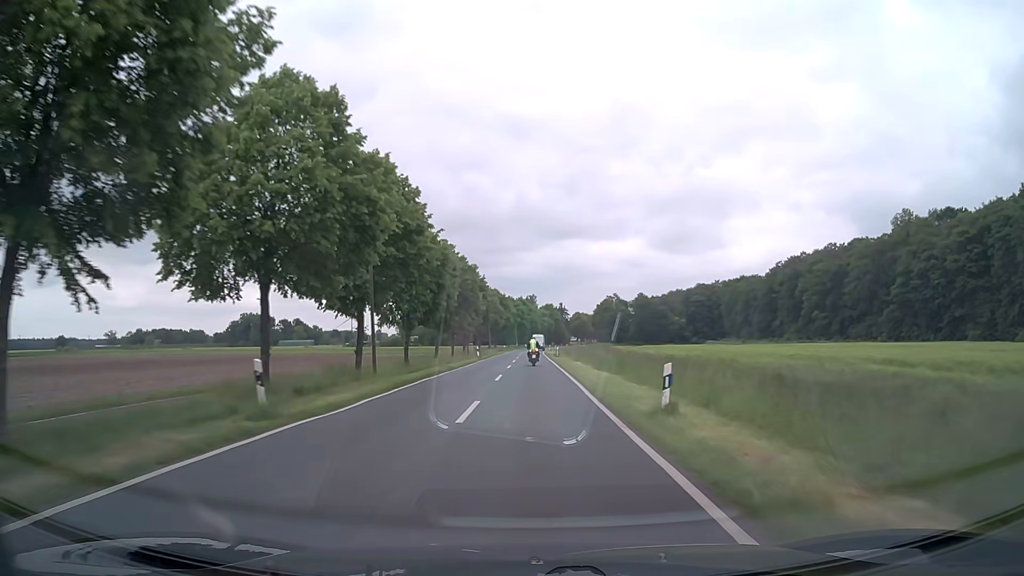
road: secondary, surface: asphalt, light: Day
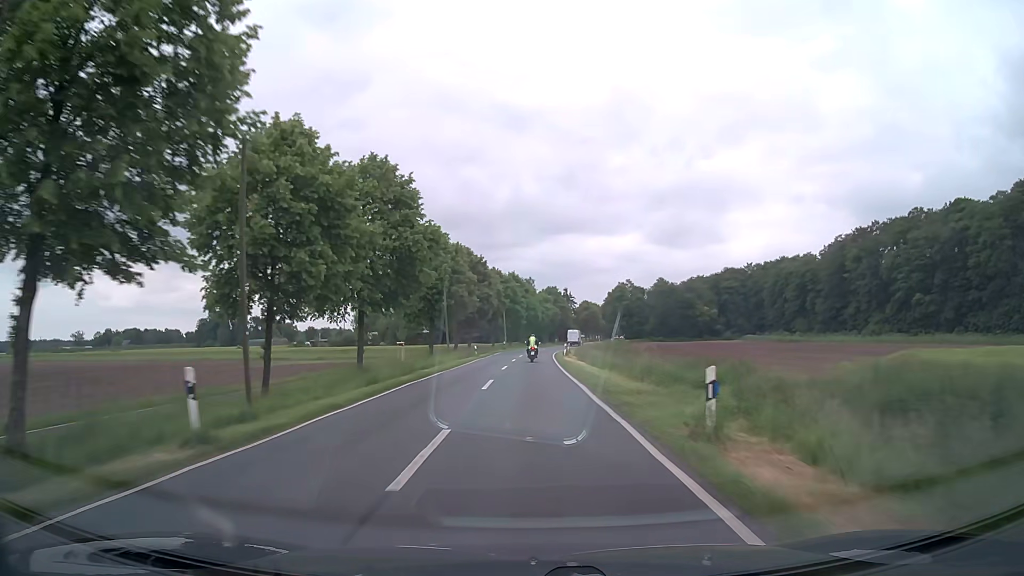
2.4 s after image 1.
(+0.5, +53.0) m; +1°
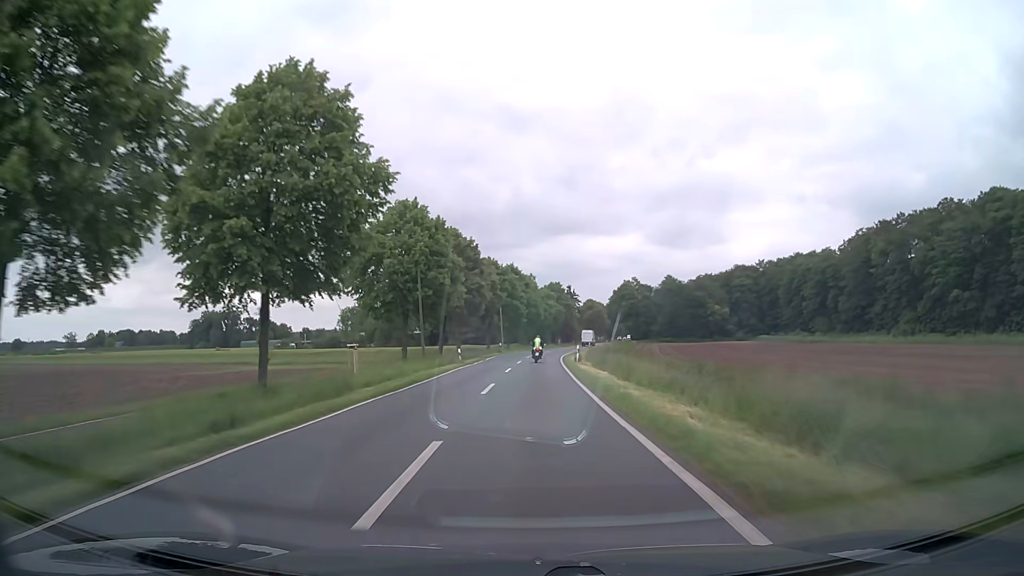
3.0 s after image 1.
(0.0, +13.3) m; -1°
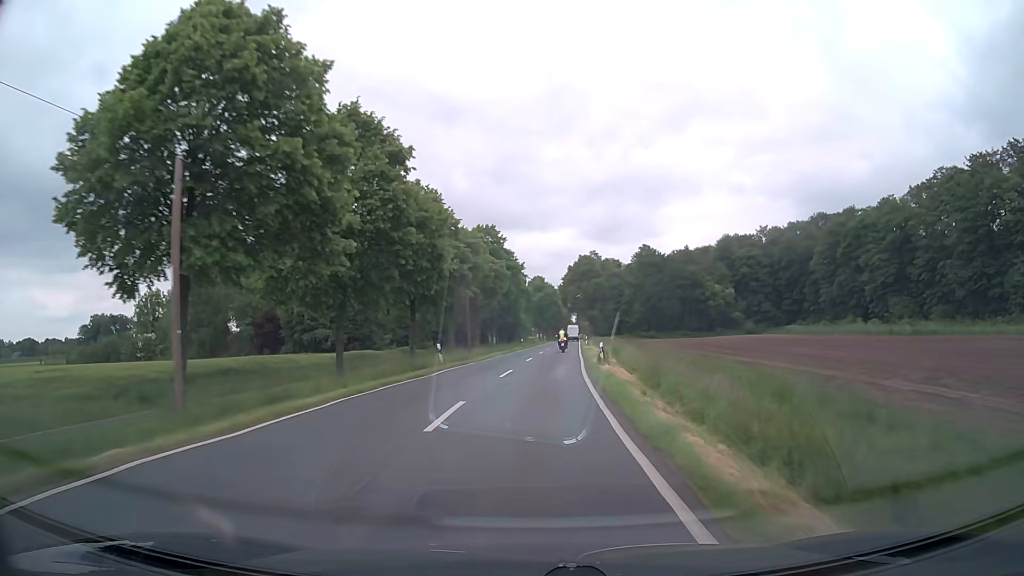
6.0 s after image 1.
(+2.8, +67.1) m; +6°
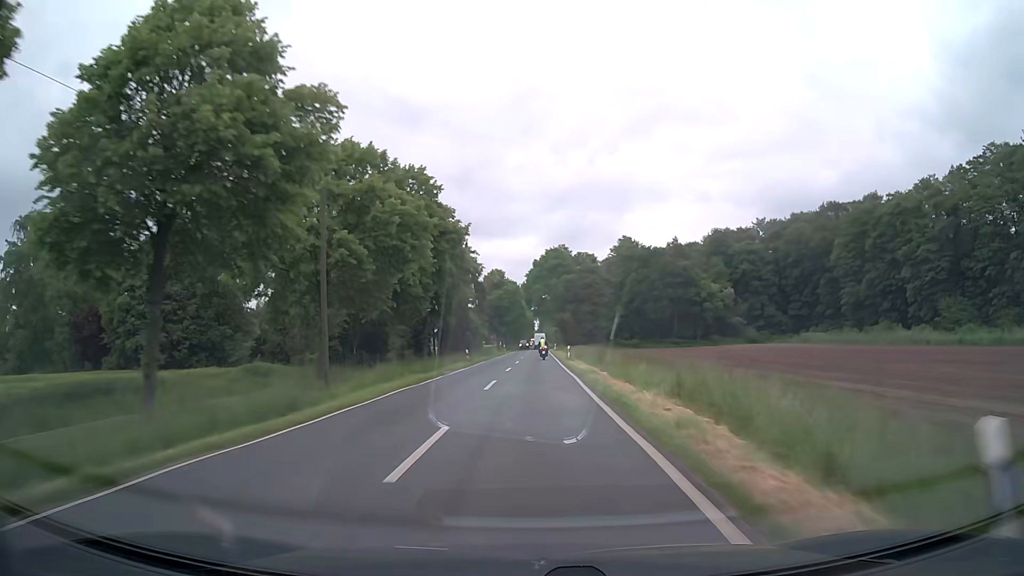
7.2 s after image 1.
(+0.7, +27.3) m; +3°
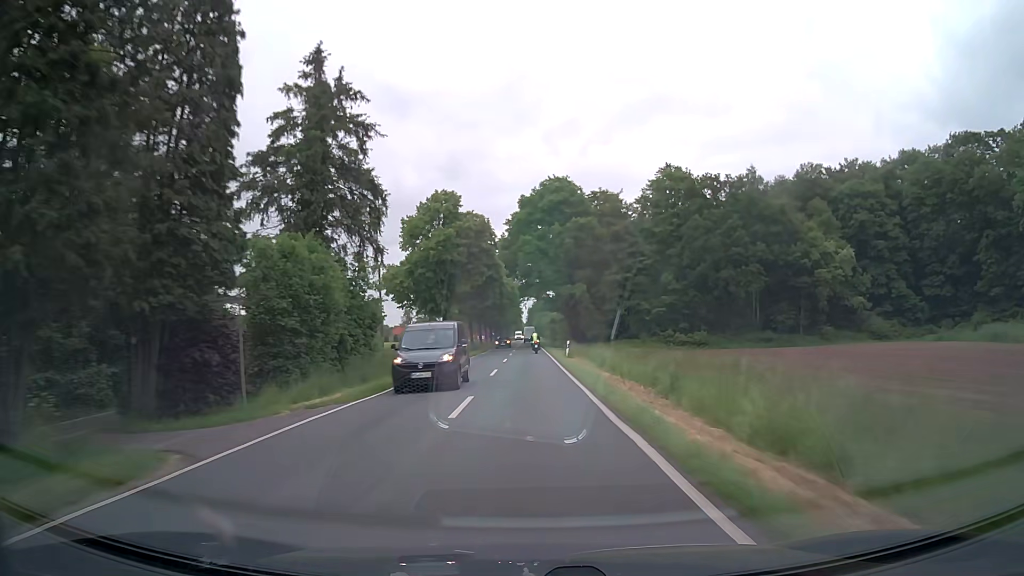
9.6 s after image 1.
(+1.2, +55.0) m; +1°
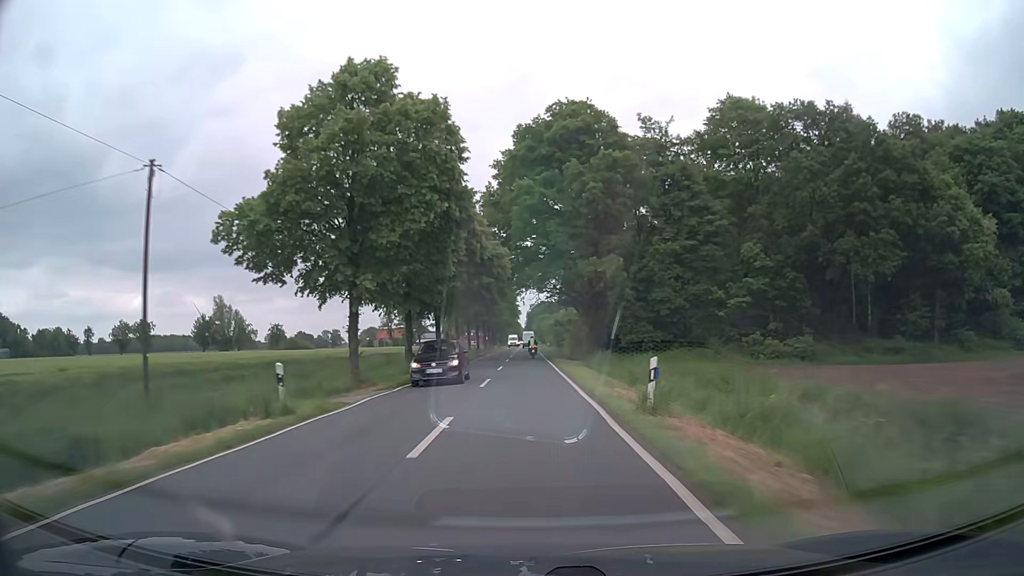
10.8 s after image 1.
(0.0, +27.7) m; 0°
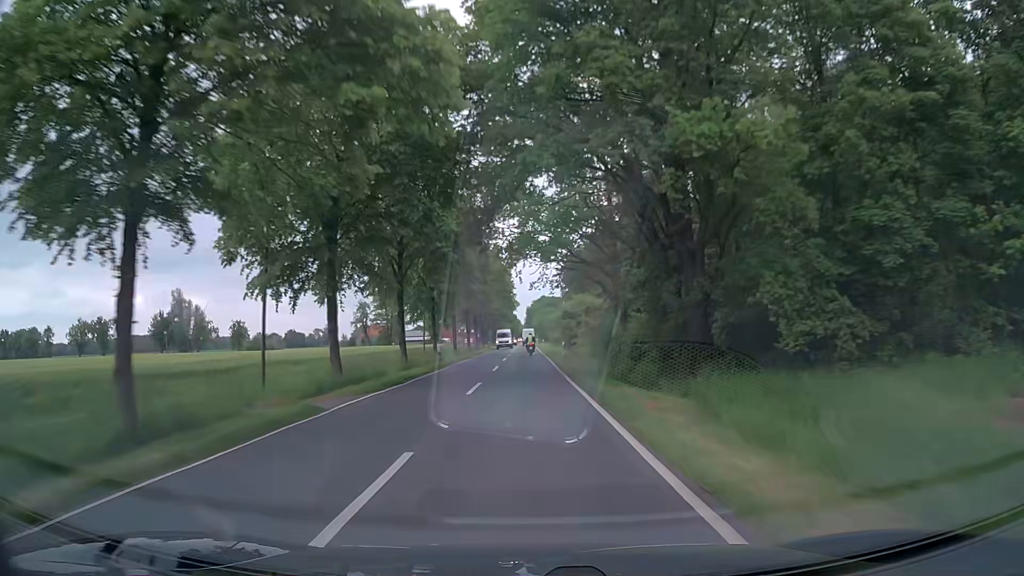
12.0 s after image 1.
(0.0, +27.7) m; 0°
(0, +10) (0, +20) (0, +30) (0, +40) (0, +50) (0, +60) (-1, +70) (-1, +80) (-1, +90) (-1, +100) m
